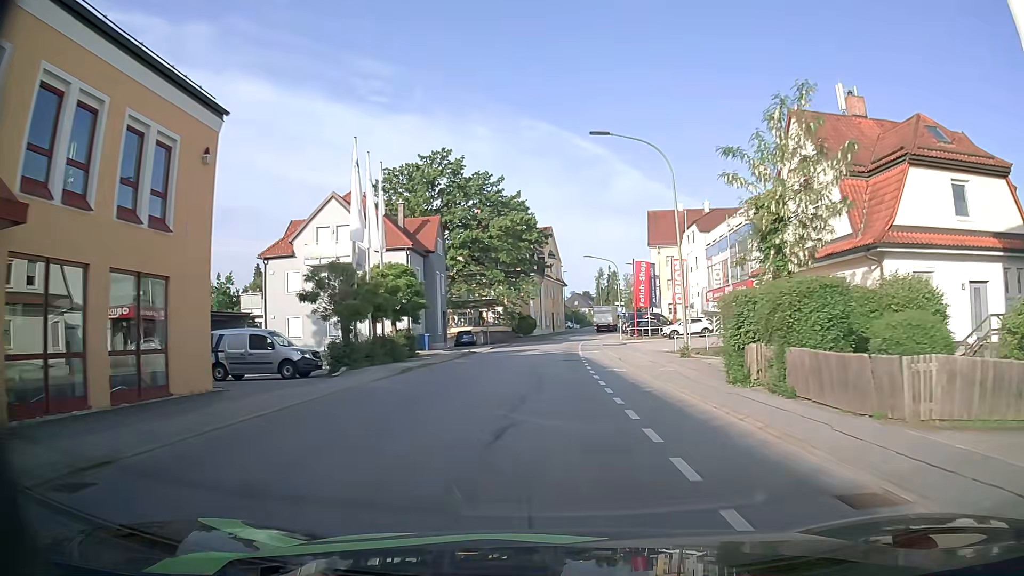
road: tertiary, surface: asphalt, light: Day
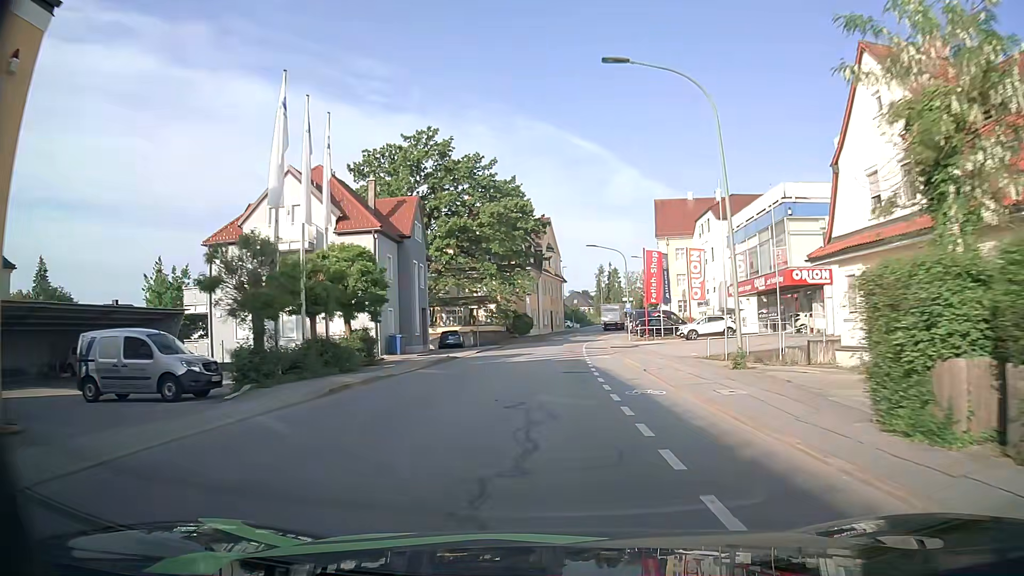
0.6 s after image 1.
(0.0, +7.6) m; 0°
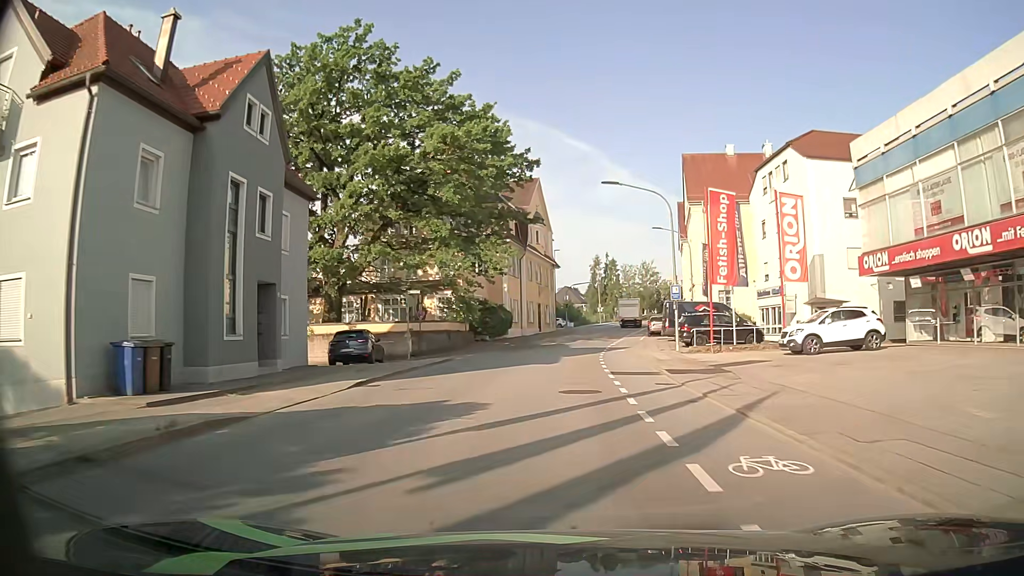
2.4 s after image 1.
(0.0, +23.3) m; +1°
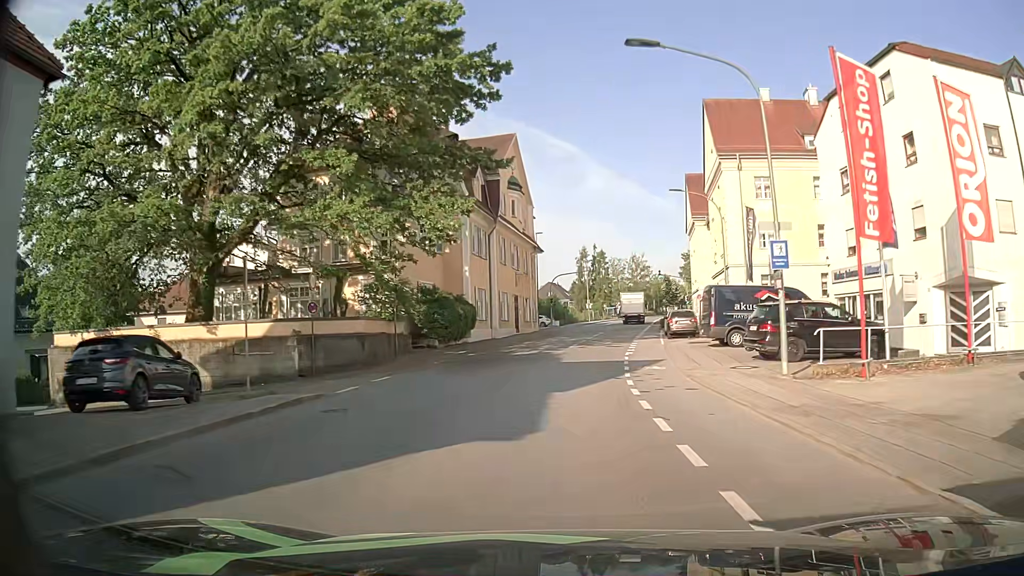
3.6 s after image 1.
(+0.2, +15.3) m; +2°
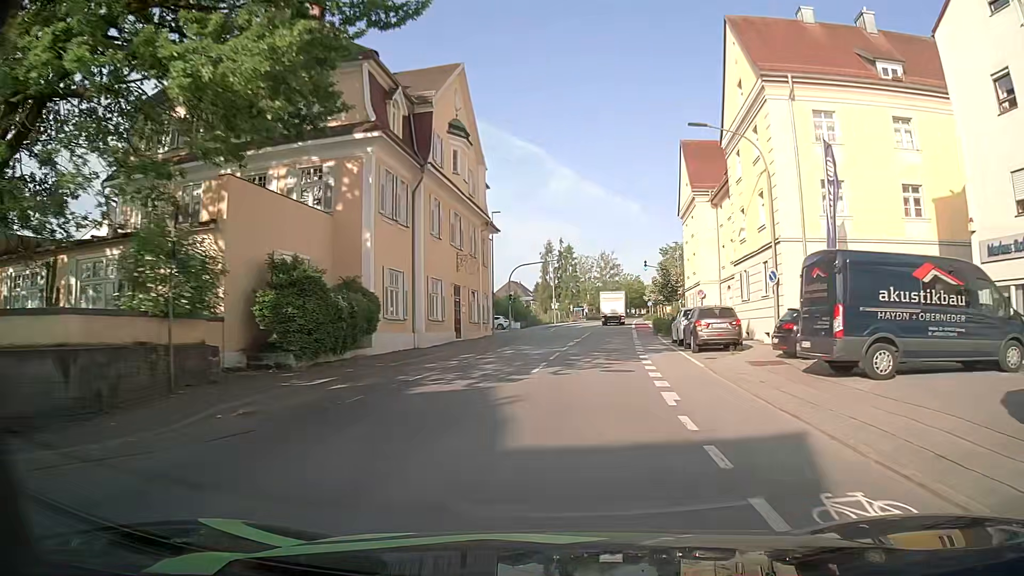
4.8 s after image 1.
(+0.3, +14.5) m; +3°
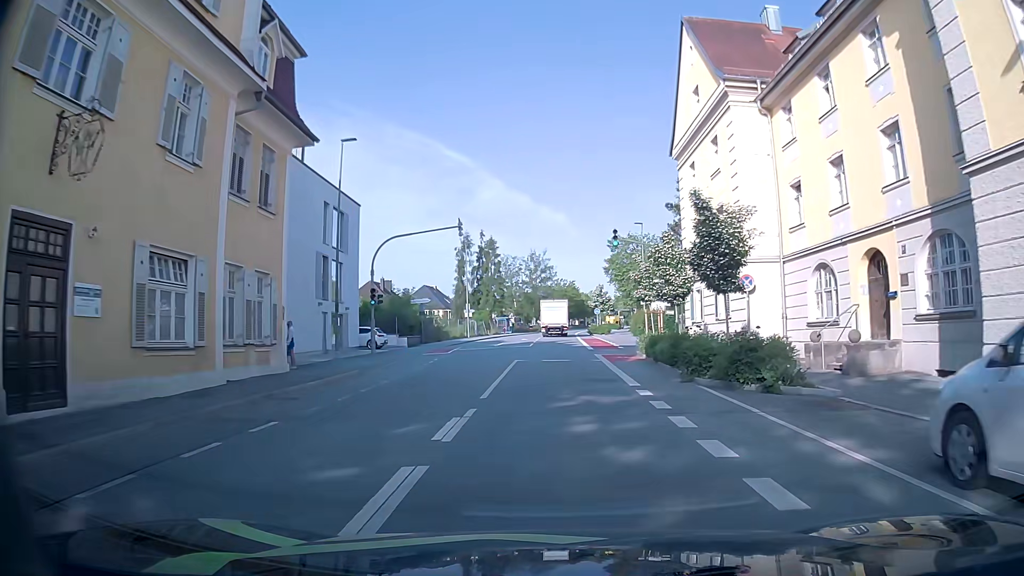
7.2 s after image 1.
(+1.4, +26.1) m; +6°
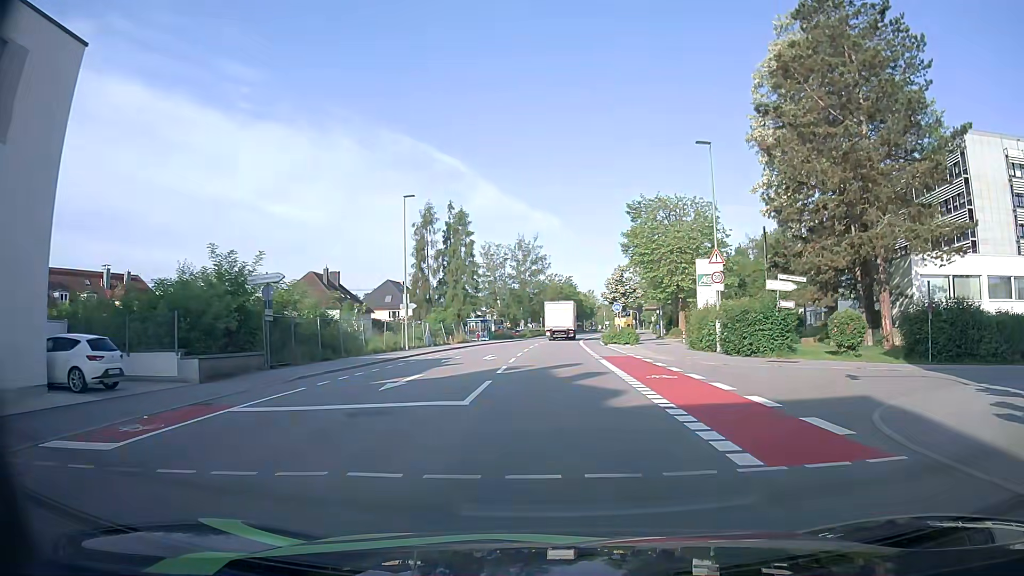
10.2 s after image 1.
(+0.1, +28.8) m; +1°
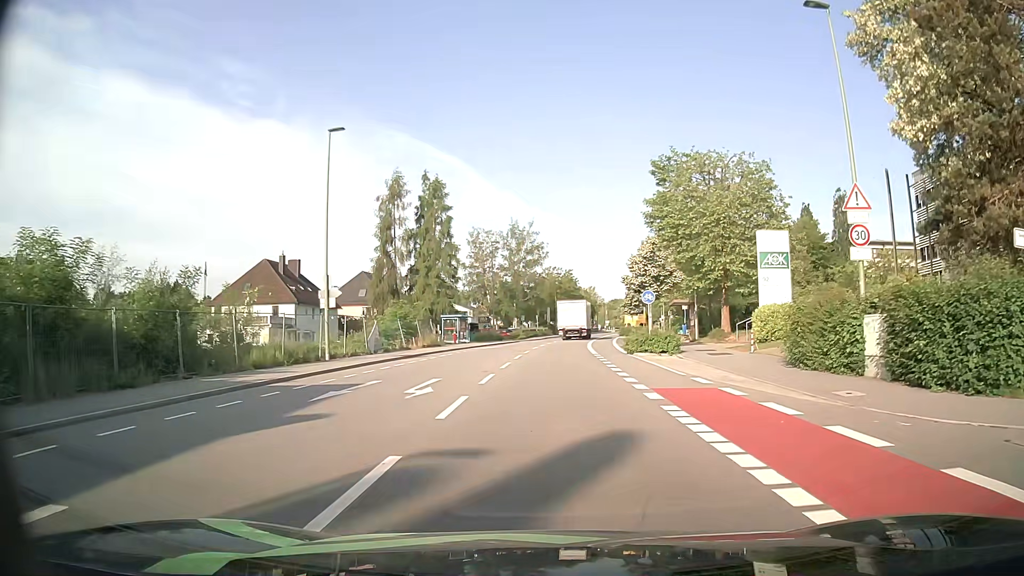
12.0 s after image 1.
(-0.1, +15.7) m; 0°
(0, +10) (0, +20) (0, +30) (0, +40) (+1, +50) (+2, +60) (+3, +70) (+4, +80) (+6, +90) (+7, +100) m
